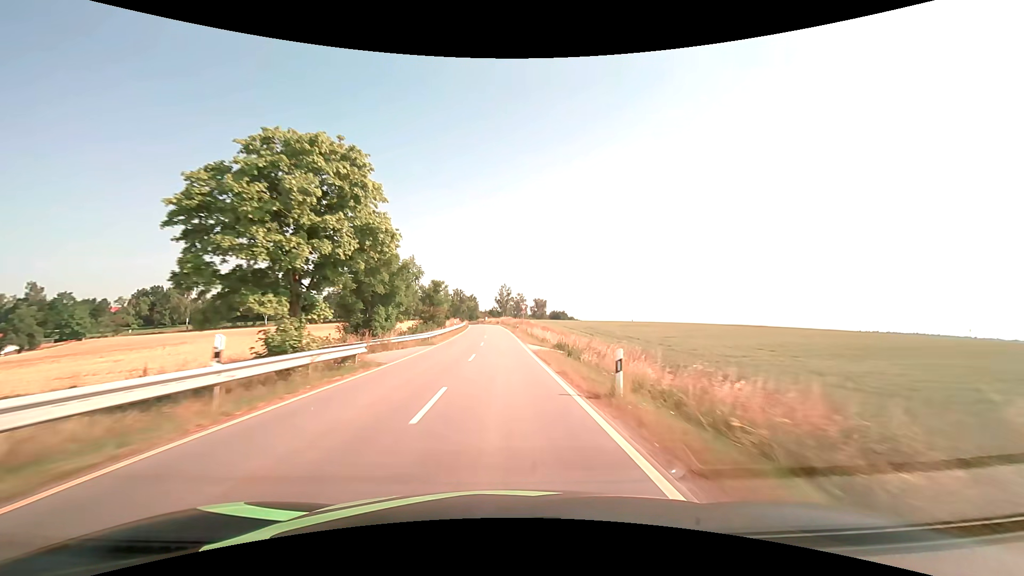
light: Day
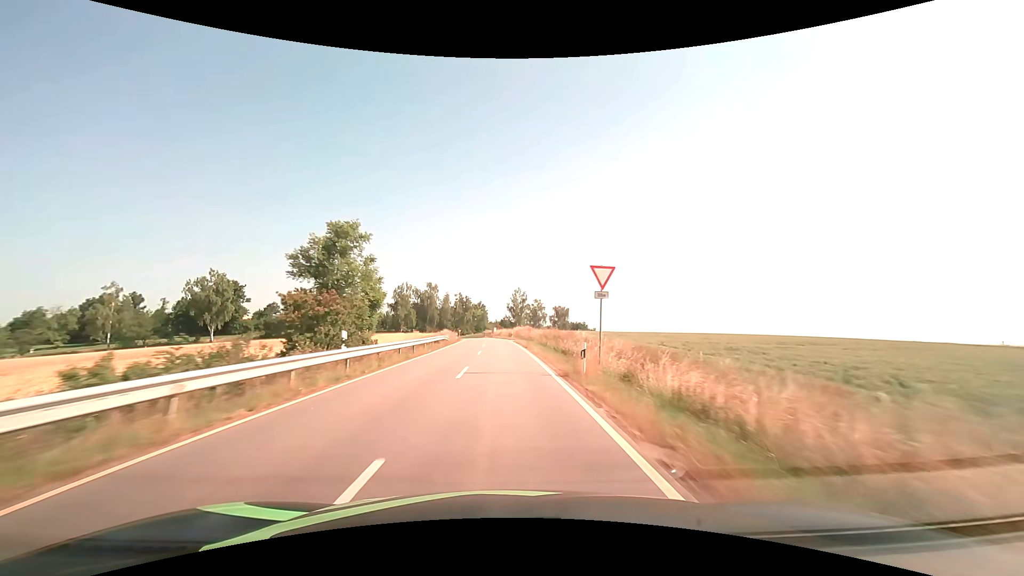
(-0.6, +42.2) m; -2°
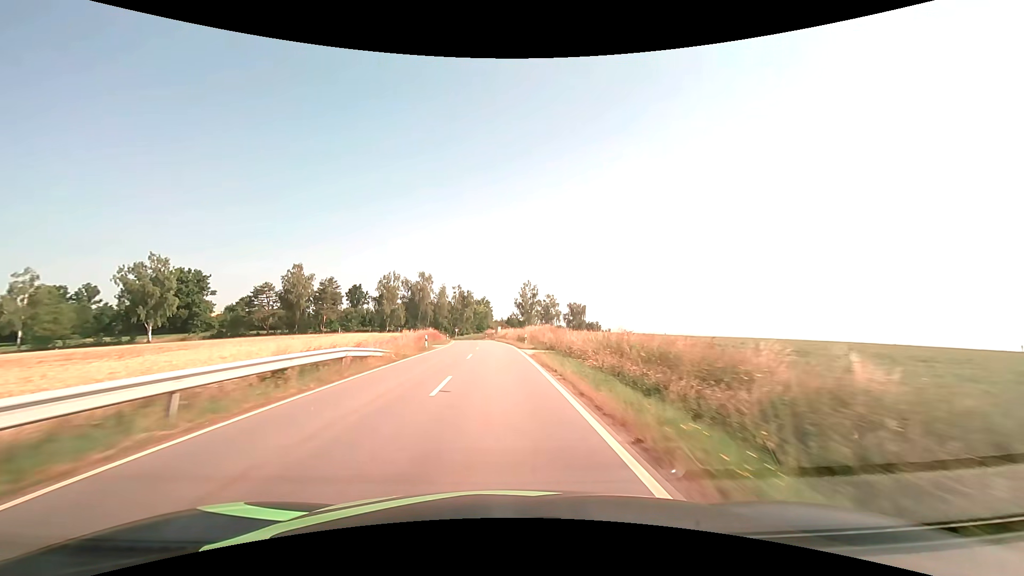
(-0.2, +27.9) m; -1°
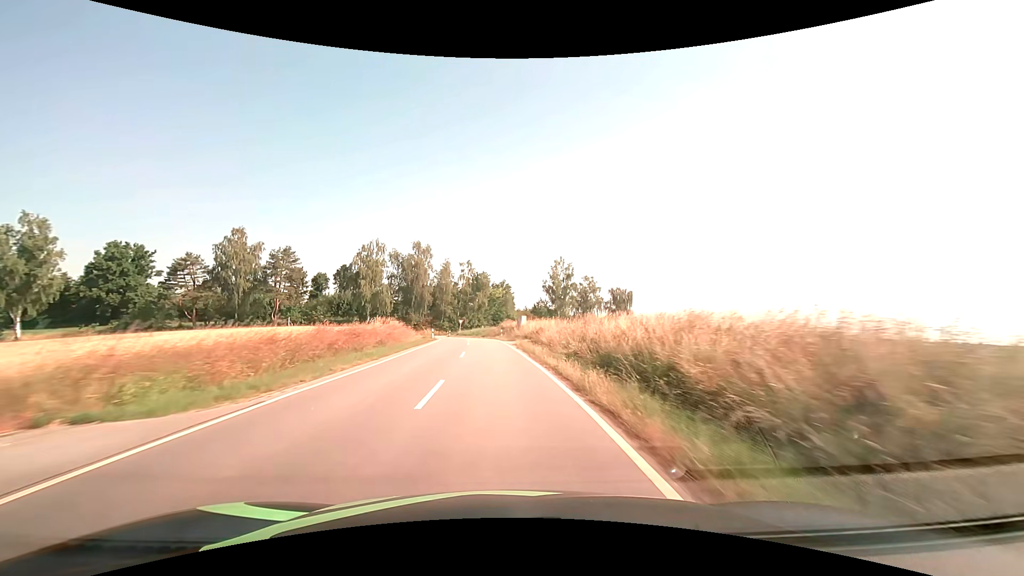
(-0.7, +38.0) m; -2°
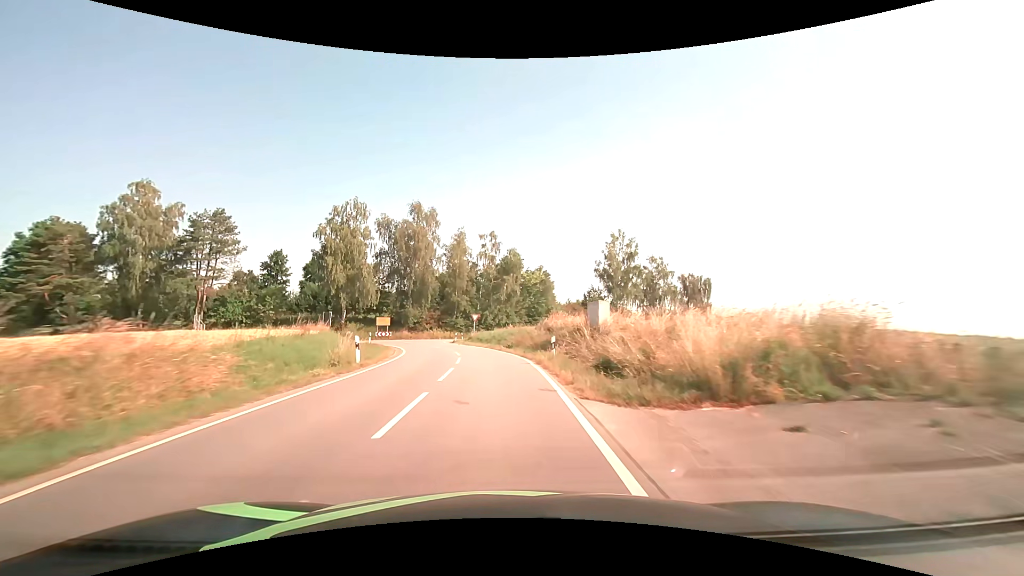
(-0.9, +32.1) m; -4°
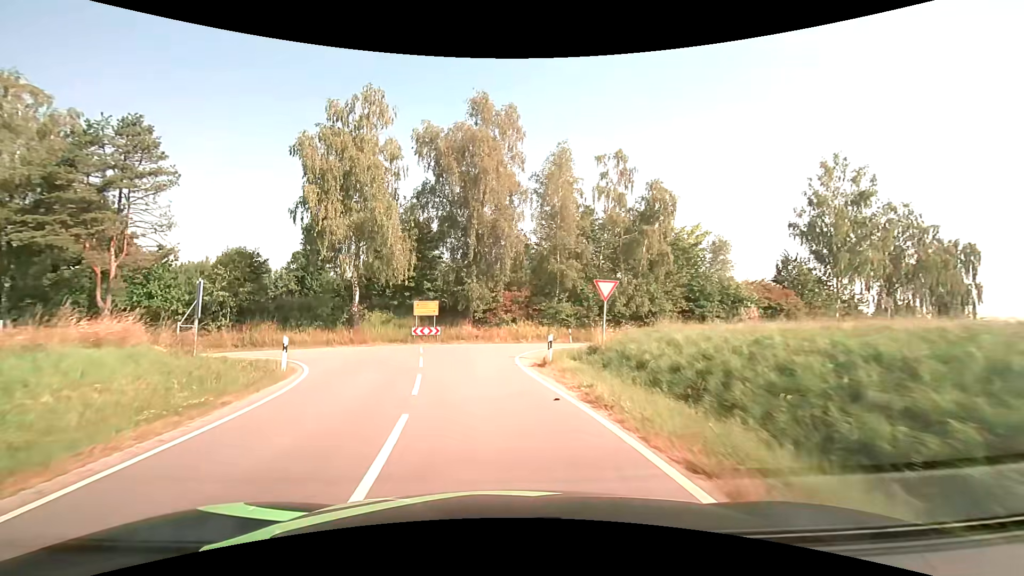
(-2.4, +31.8) m; -12°
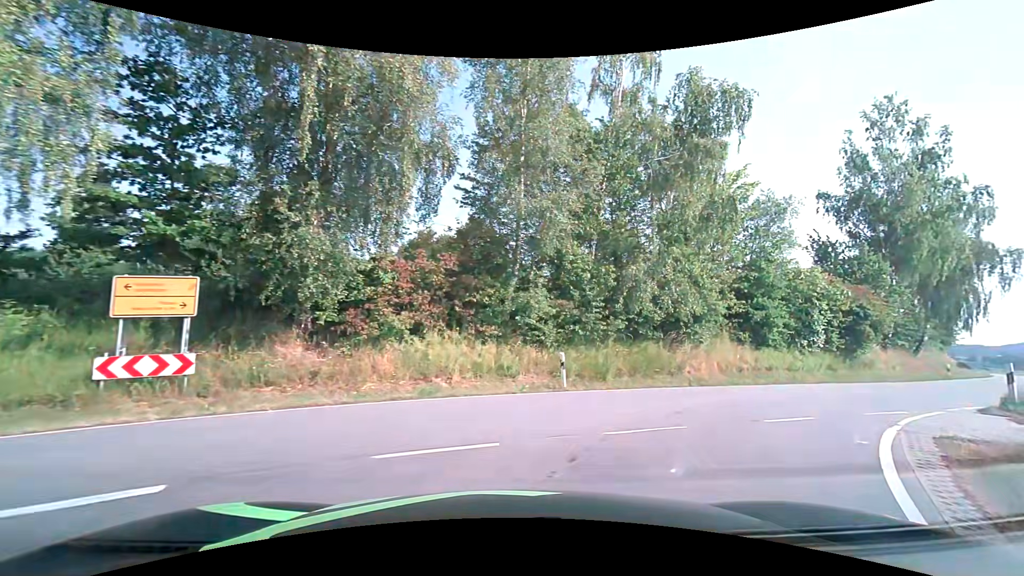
(-0.8, +22.2) m; +11°
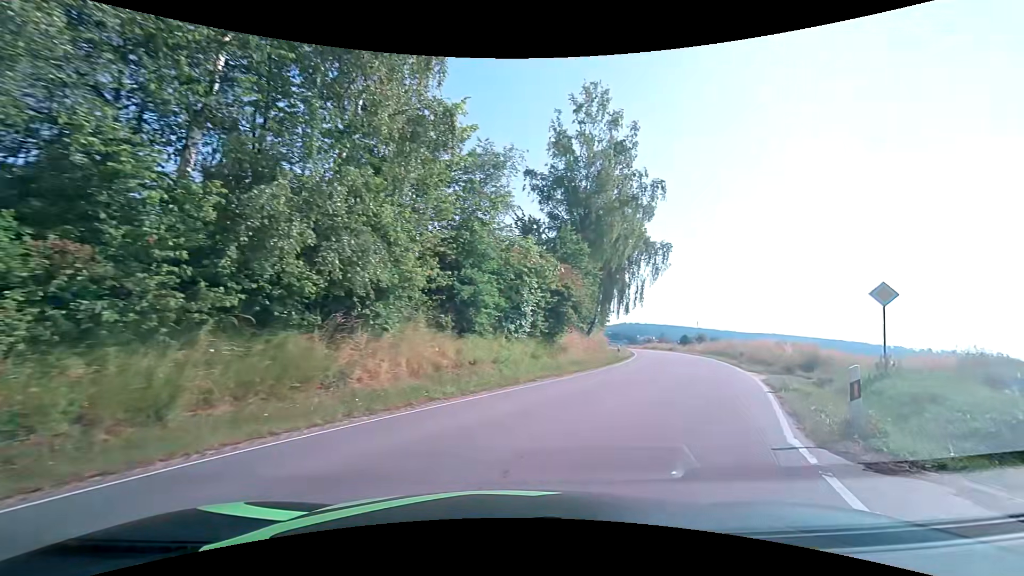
(+2.5, +8.6) m; +32°
(+2, +10) (+7, +19) (+11, +28) (+15, +37) (+18, +46) (+21, +56) (+23, +66) (+25, +76) (+26, +85) (+27, +95) m
